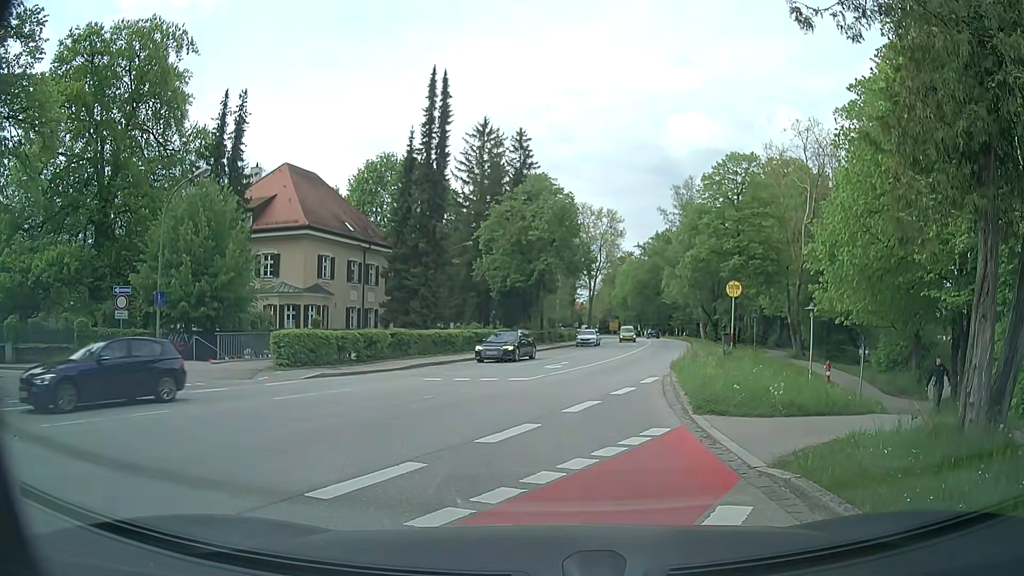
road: residential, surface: paved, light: Day
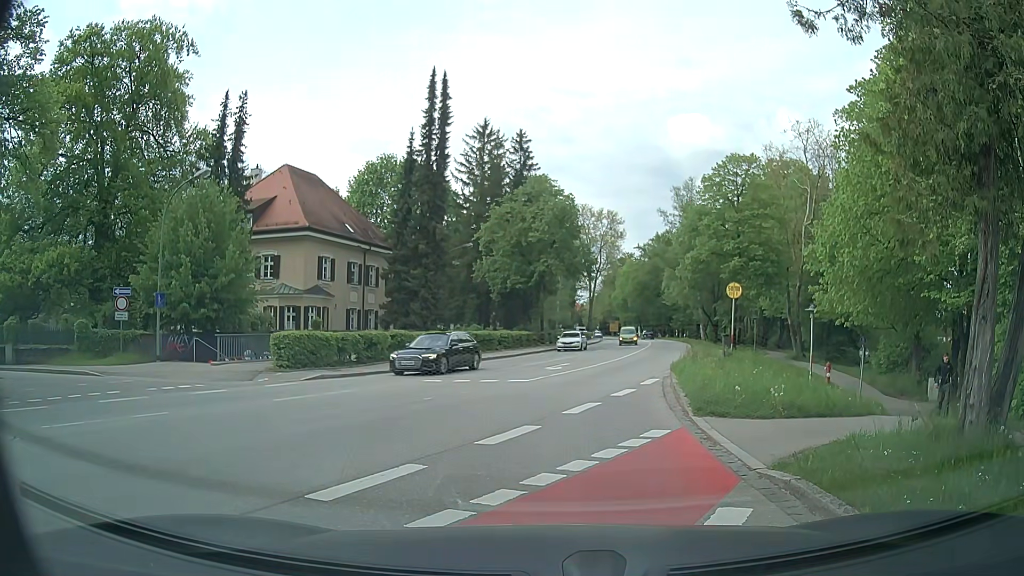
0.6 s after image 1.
(0.0, +0.1) m; 0°
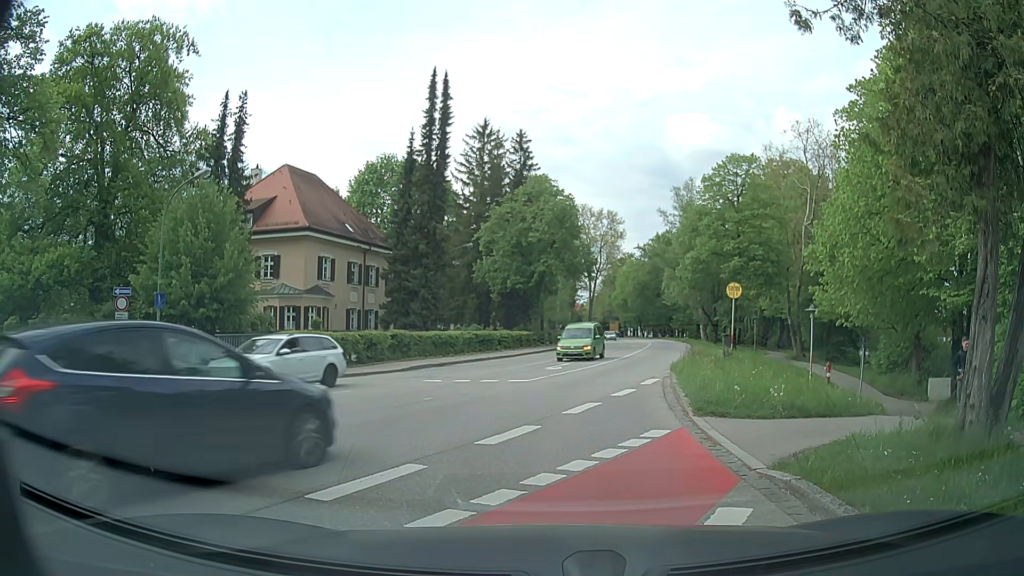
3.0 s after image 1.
(0.0, +0.1) m; 0°
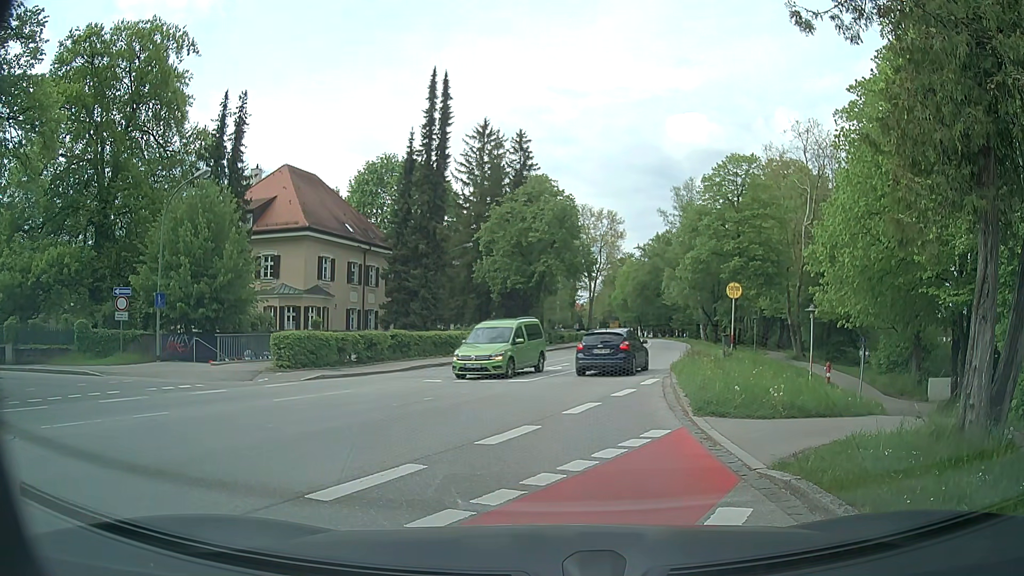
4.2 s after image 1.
(0.0, 0.0) m; 0°
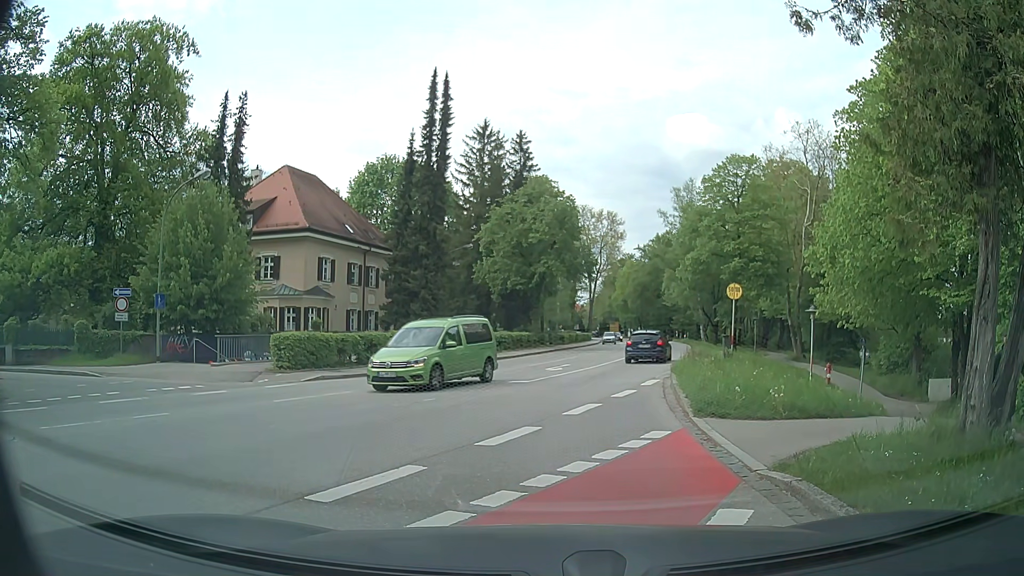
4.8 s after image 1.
(0.0, 0.0) m; 0°
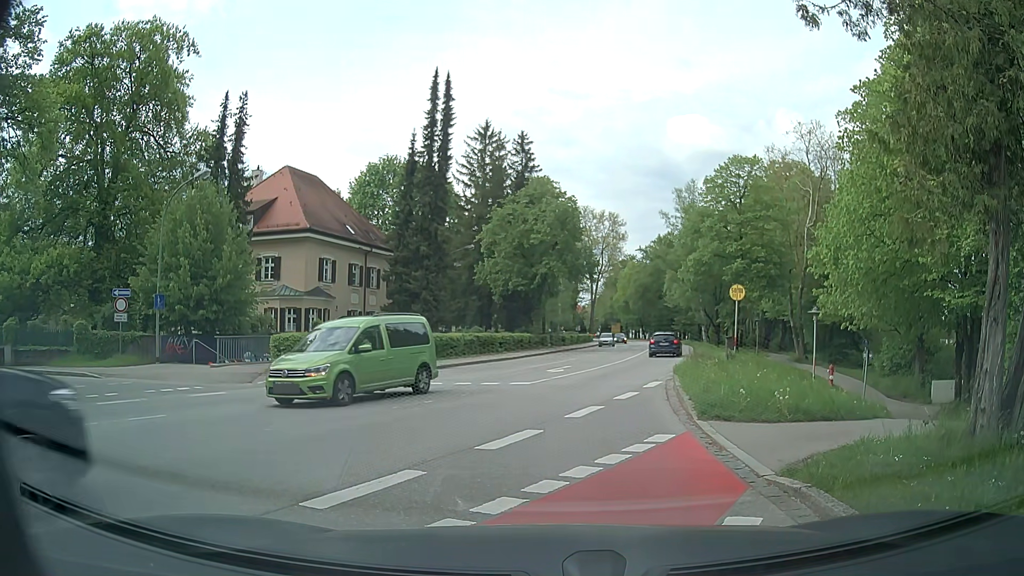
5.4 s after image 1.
(0.0, +0.1) m; 0°
